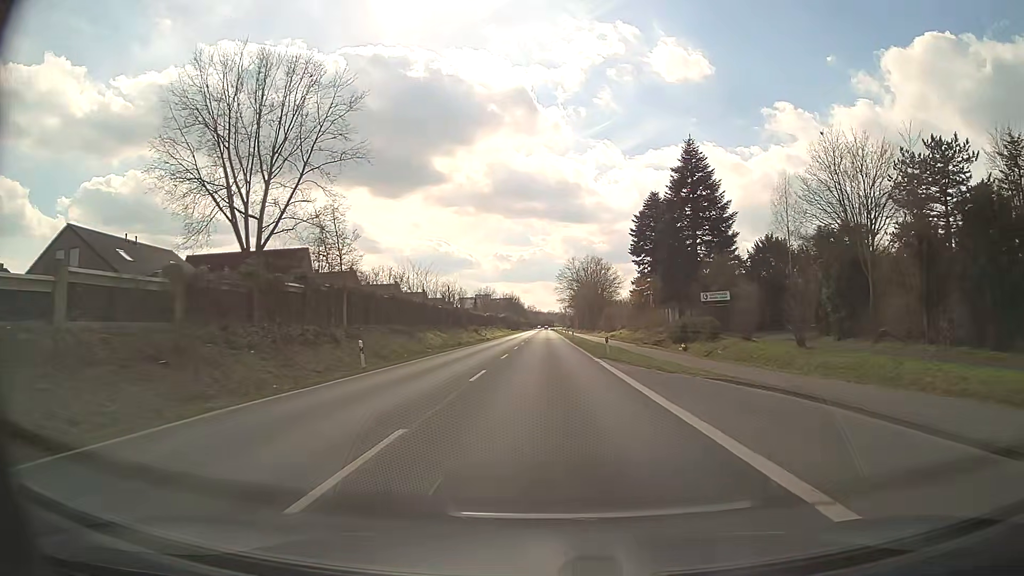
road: primary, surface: asphalt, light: Day
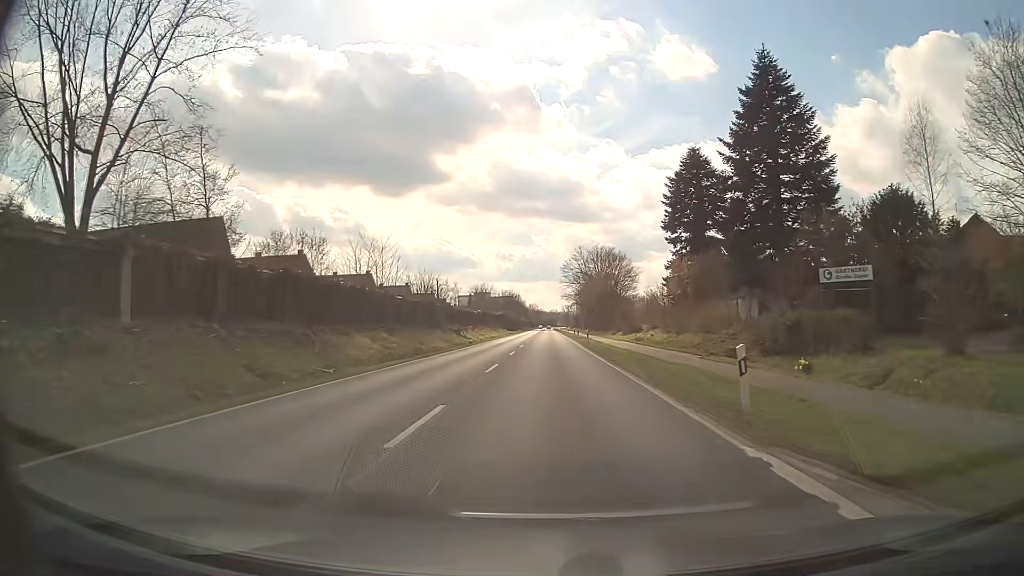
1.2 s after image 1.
(-0.1, +21.4) m; 0°
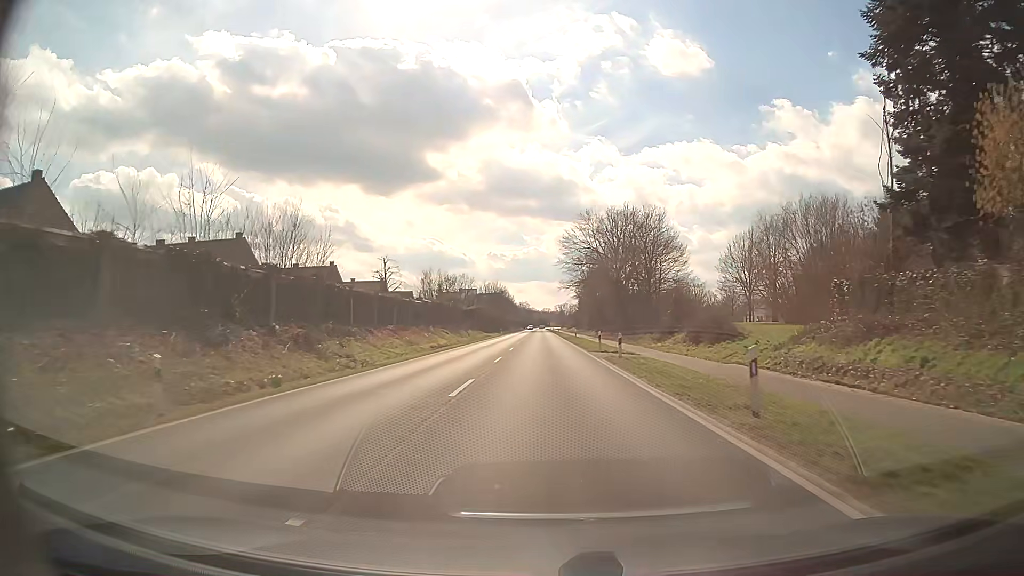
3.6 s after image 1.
(+0.2, +42.8) m; +1°
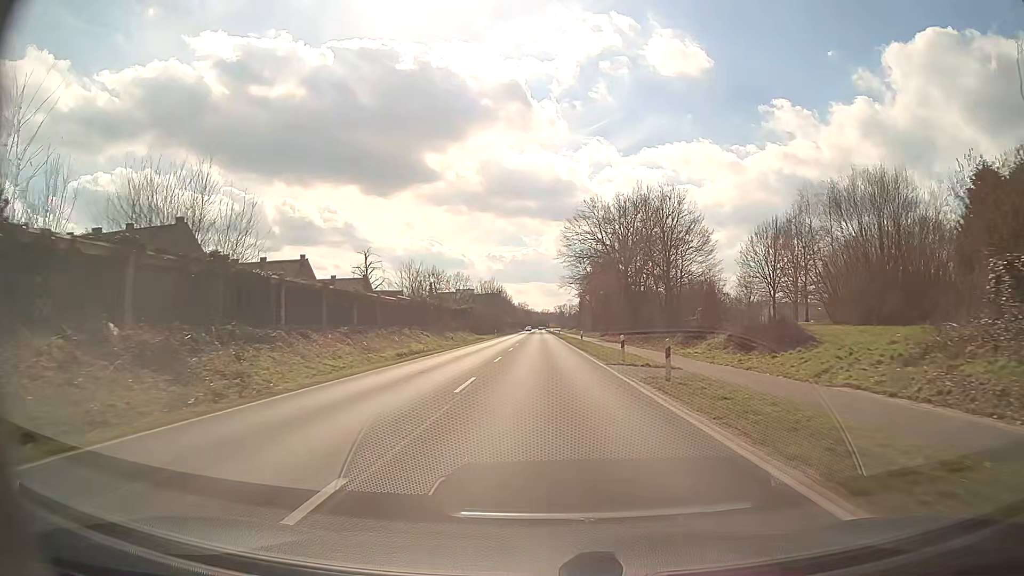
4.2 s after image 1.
(0.0, +10.7) m; 0°
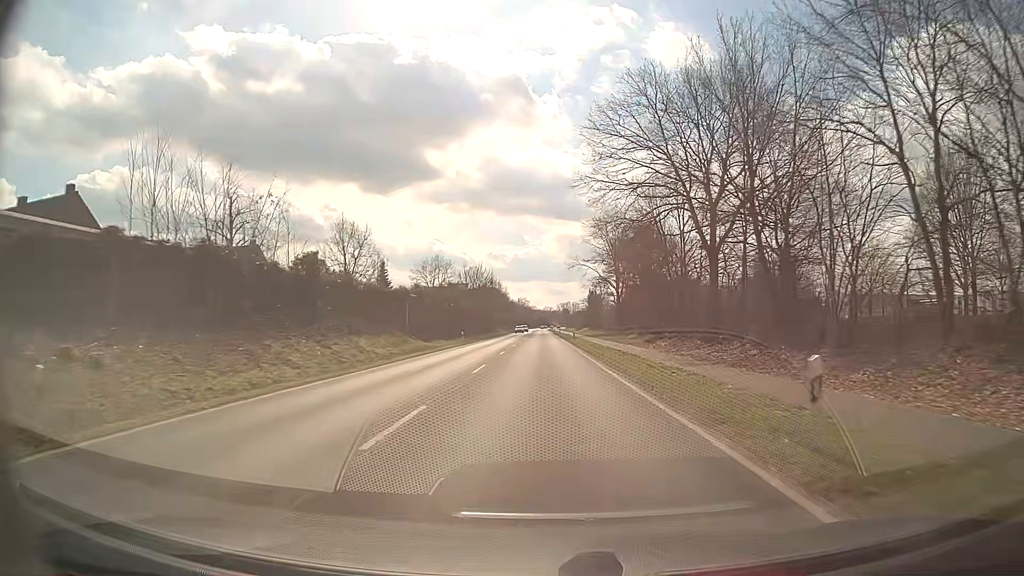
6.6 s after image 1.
(-0.1, +42.8) m; 0°
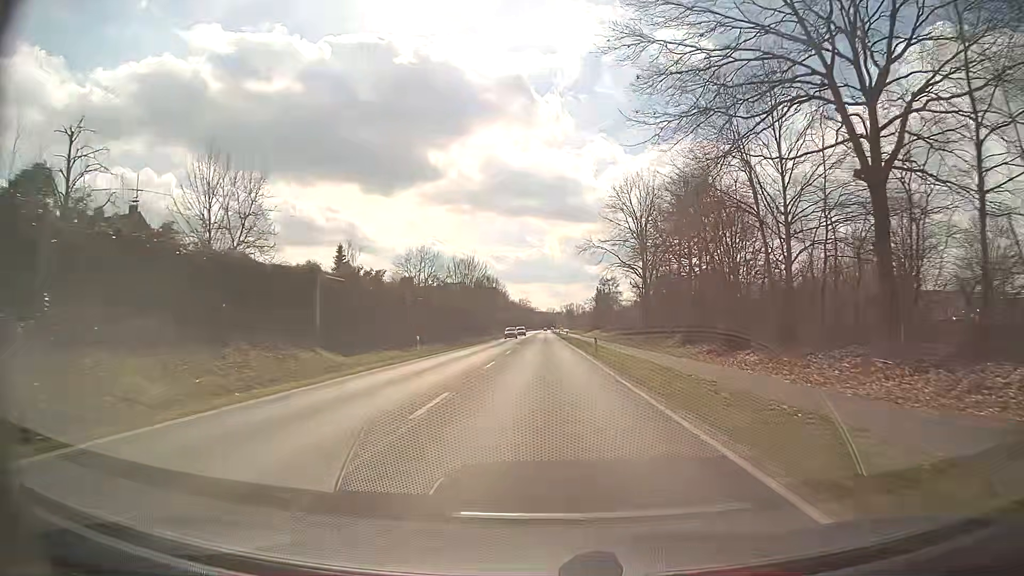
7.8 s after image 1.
(-0.1, +21.4) m; 0°
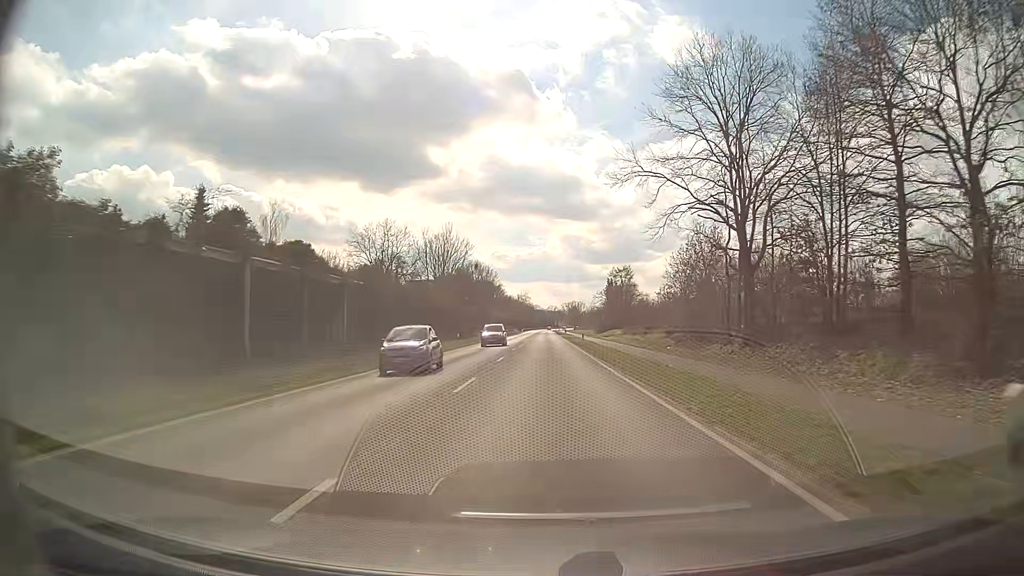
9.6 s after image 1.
(-0.1, +32.1) m; 0°
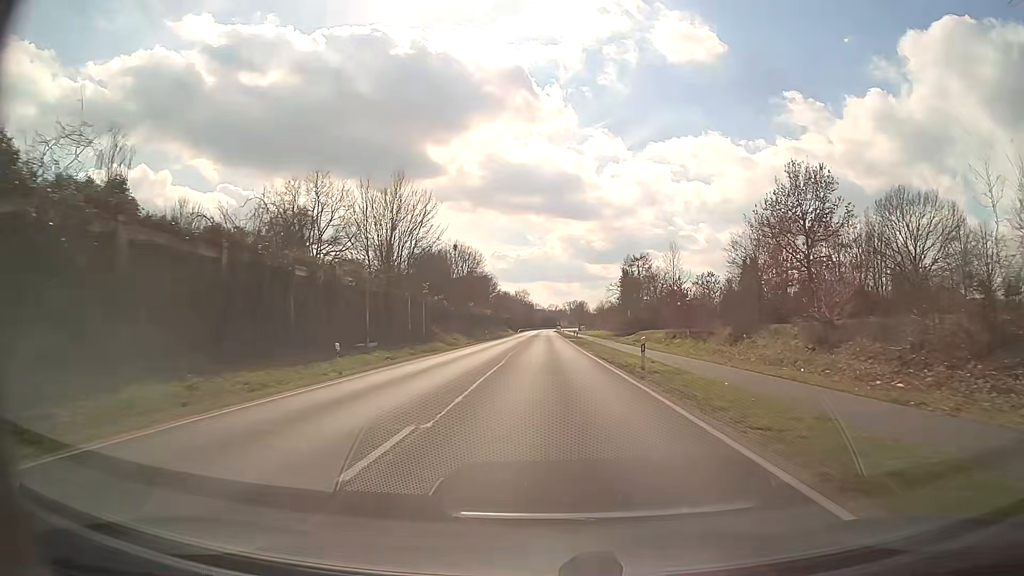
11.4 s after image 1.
(-0.1, +32.2) m; 0°
(0, +10) (0, +20) (0, +30) (0, +40) (0, +50) (+1, +60) (+1, +70) (+1, +80) (+1, +90) (+1, +100) m
